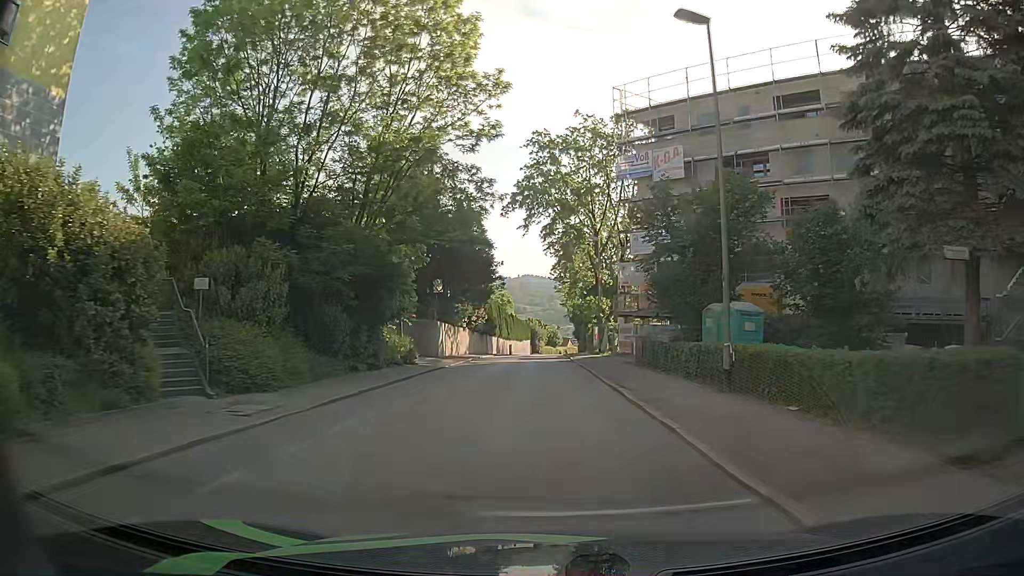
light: Day
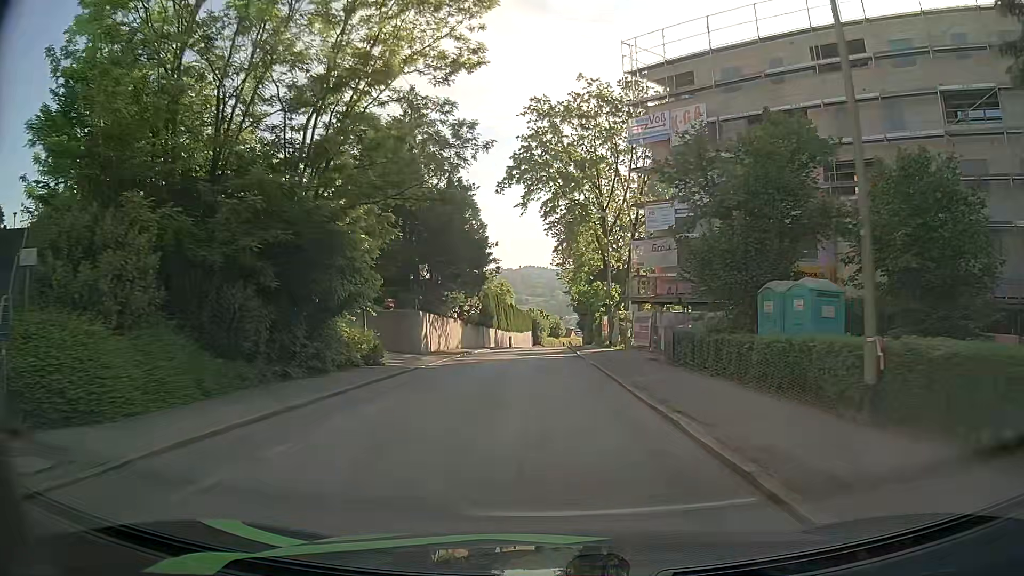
(+0.1, +6.4) m; 0°
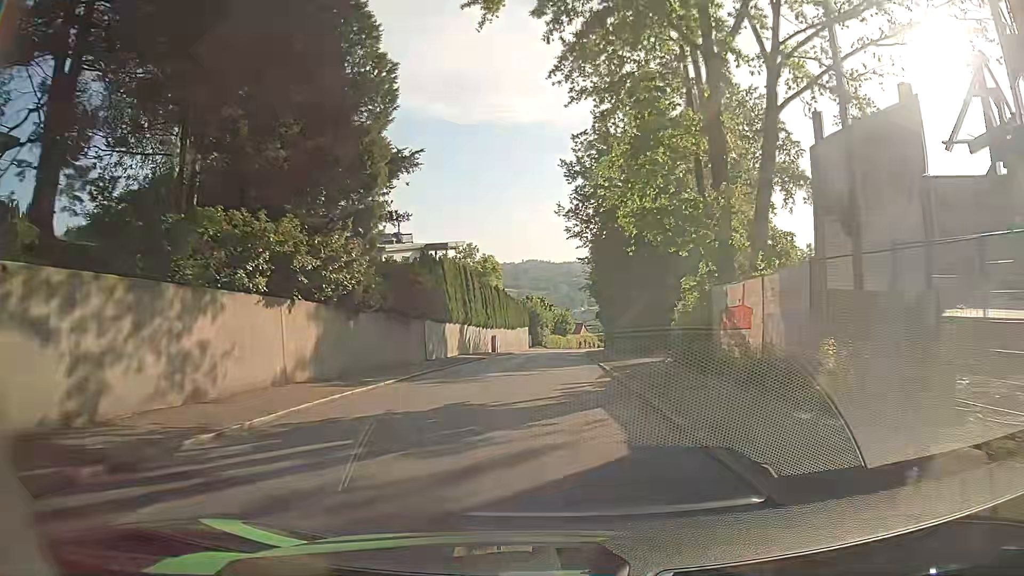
(0.0, +32.8) m; 0°
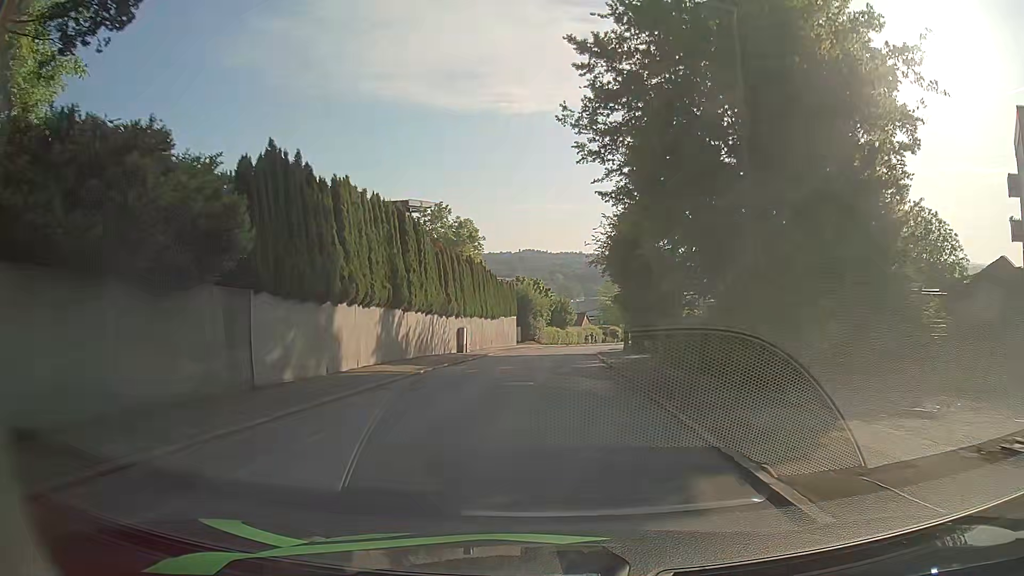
(0.0, +20.0) m; +1°
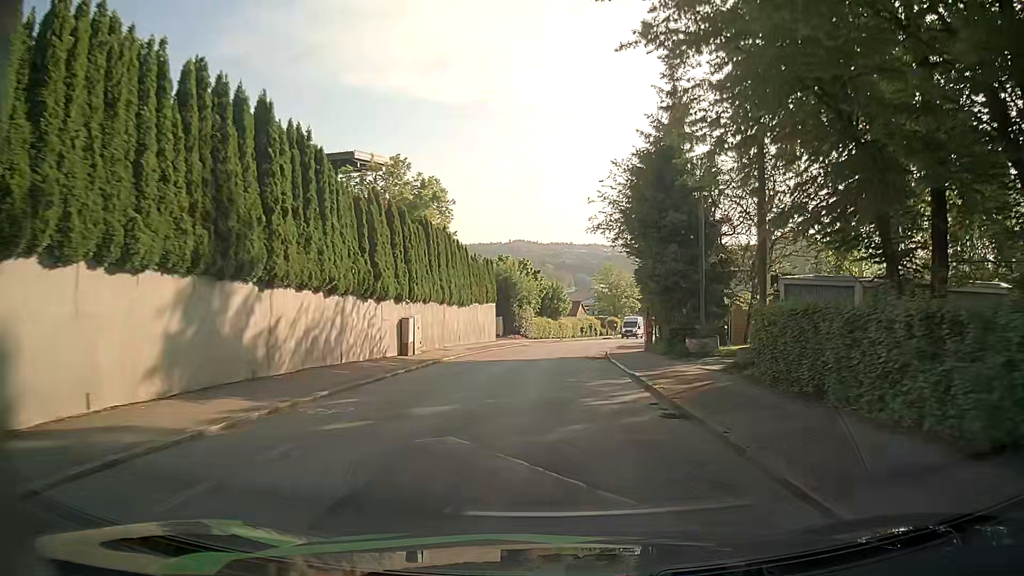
(-0.1, +13.5) m; 0°
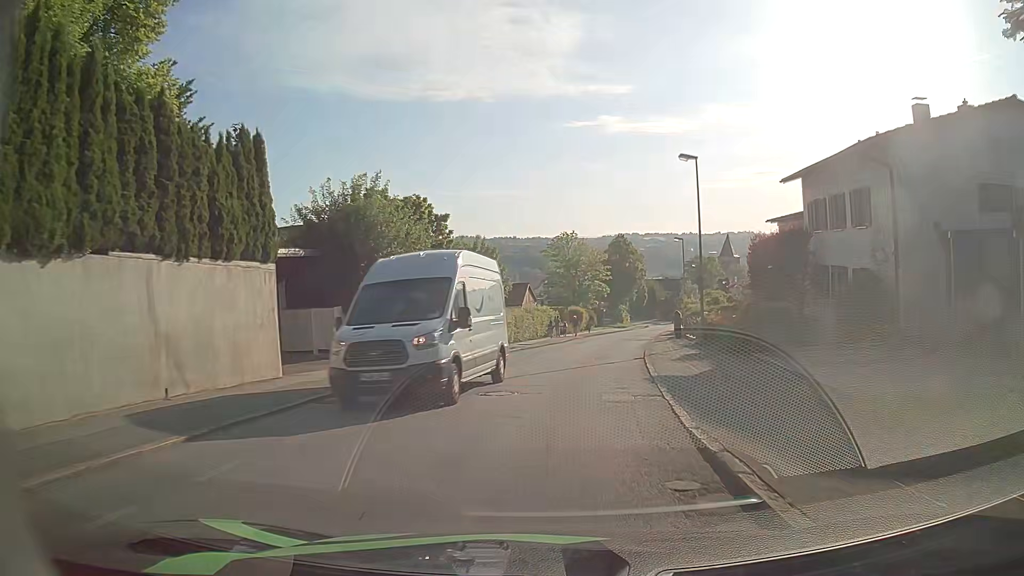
(+1.1, +30.3) m; +4°
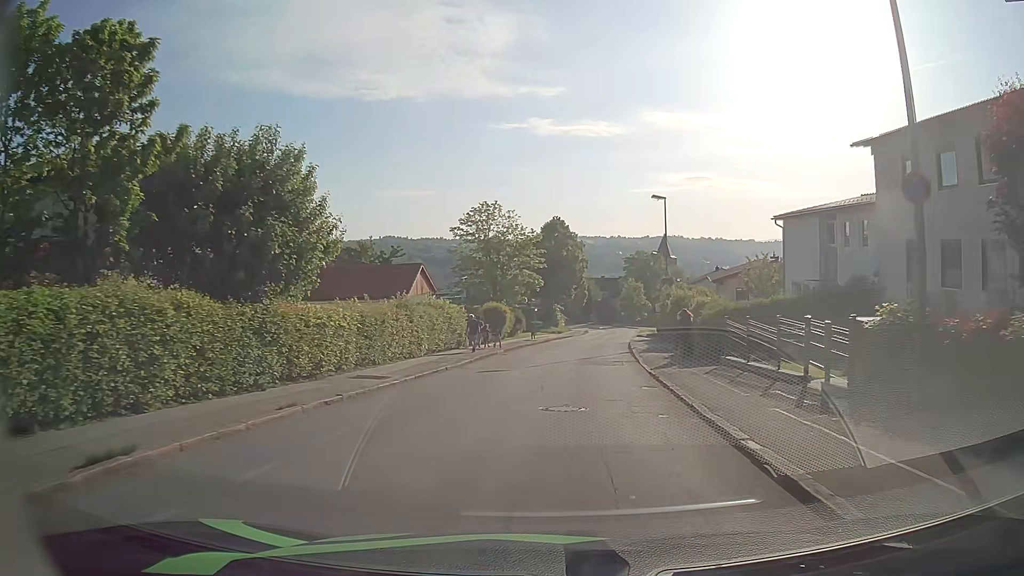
(+1.1, +21.4) m; +6°
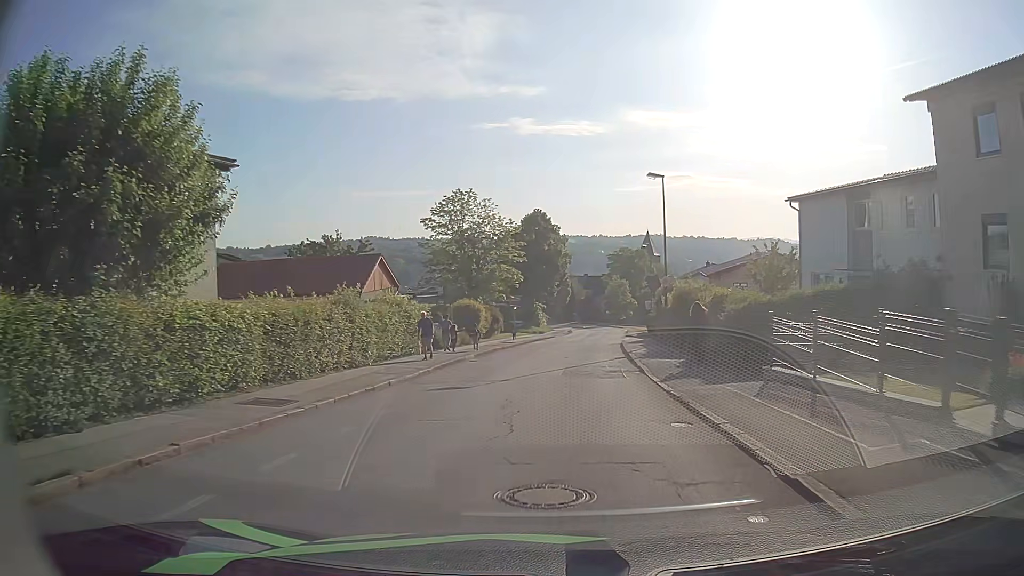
(+0.1, +5.4) m; +2°
